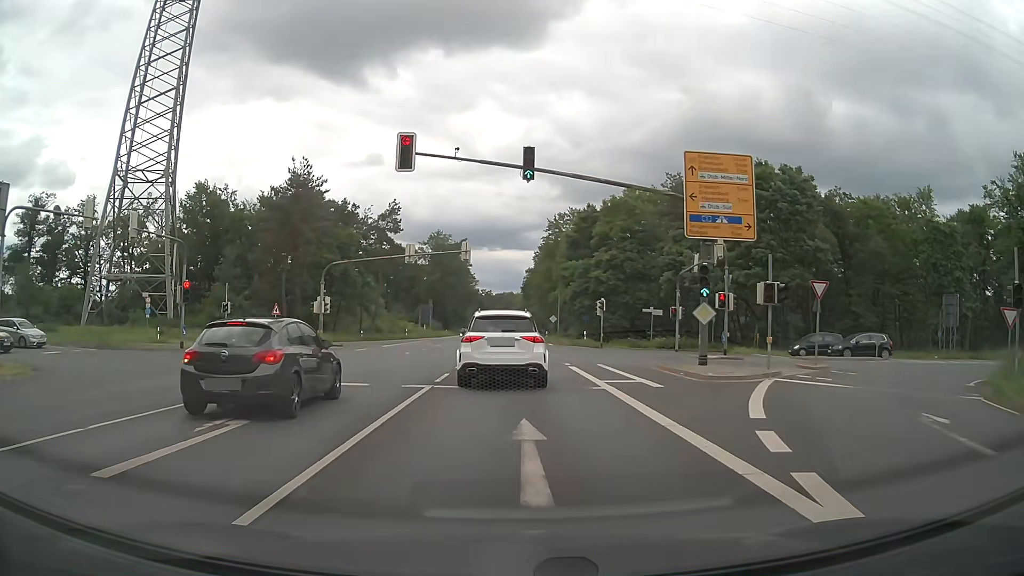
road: primary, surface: asphalt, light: Day
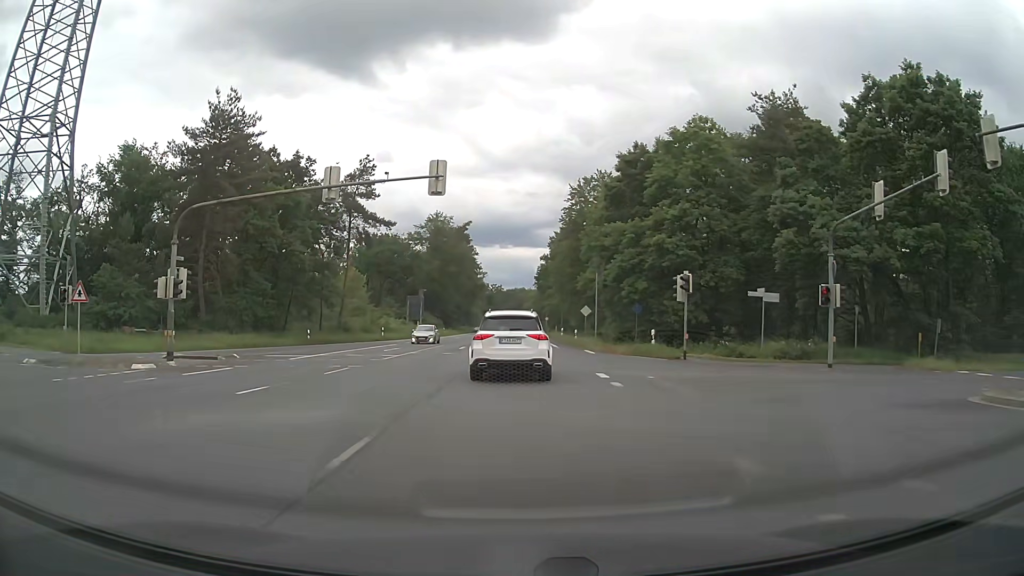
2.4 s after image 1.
(-0.2, +23.3) m; -1°
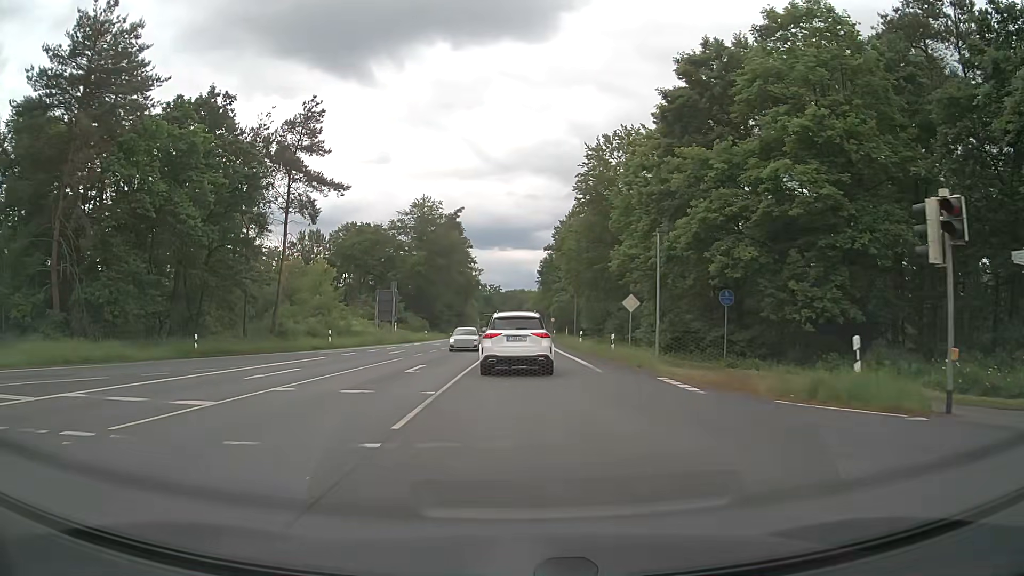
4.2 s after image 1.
(-0.1, +19.3) m; 0°
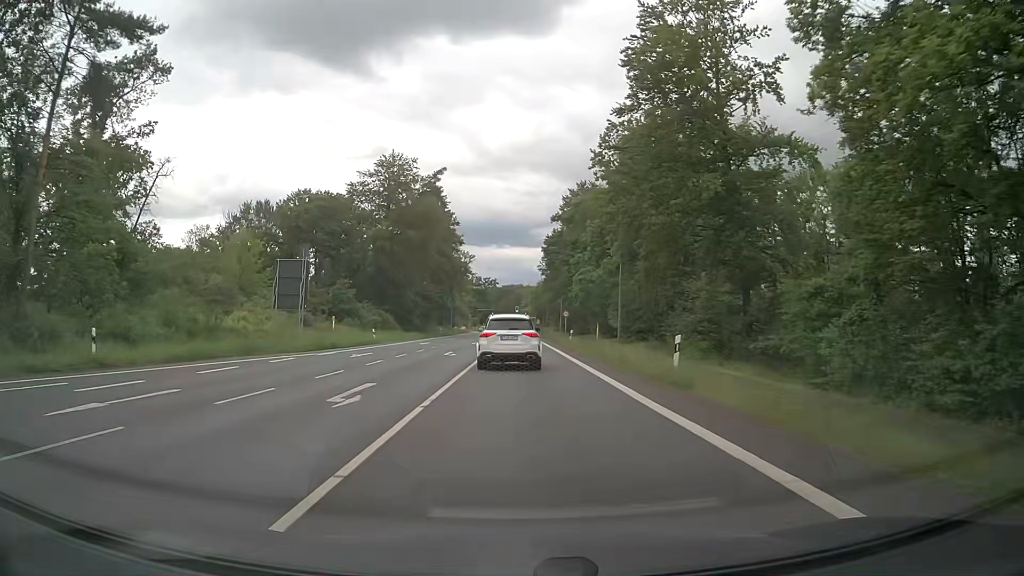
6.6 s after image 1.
(-0.1, +28.7) m; 0°
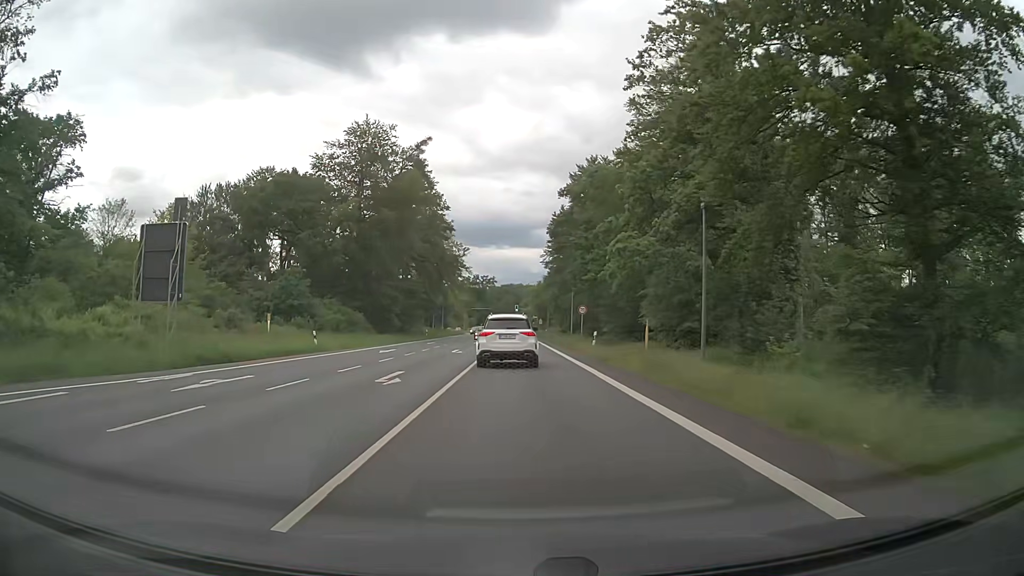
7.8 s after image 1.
(+0.1, +15.7) m; 0°
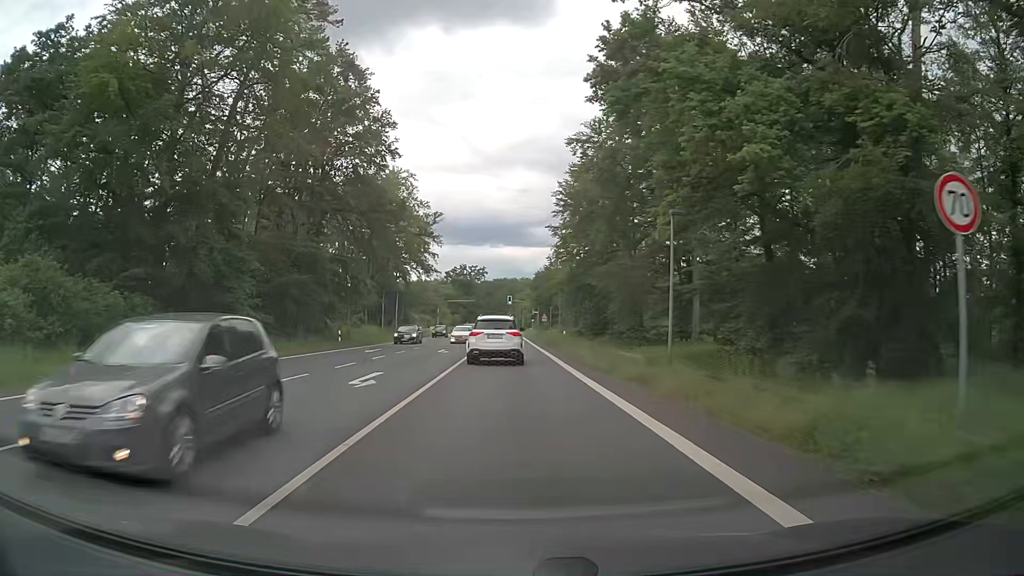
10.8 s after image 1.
(+0.2, +40.7) m; 0°
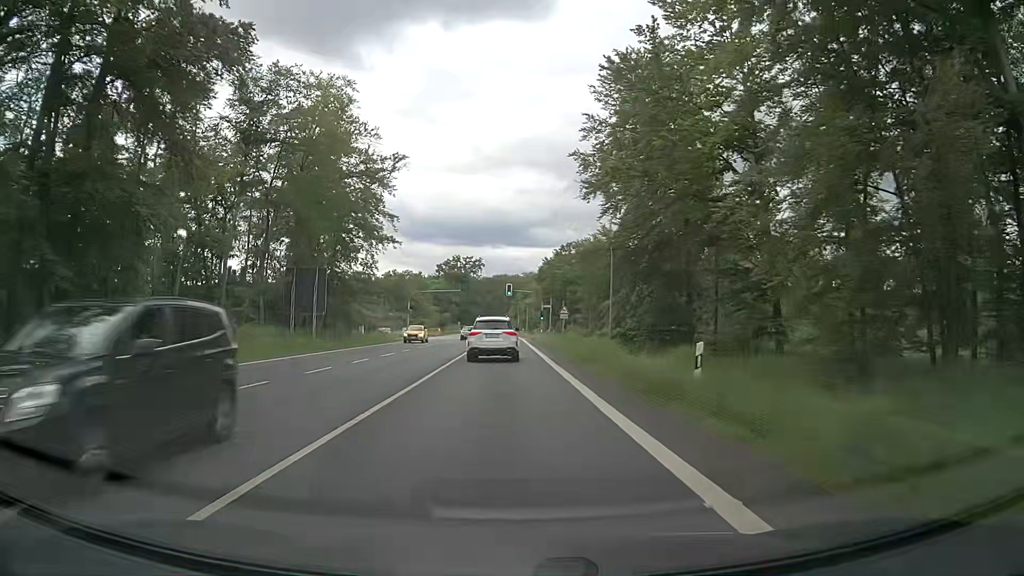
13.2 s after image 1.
(0.0, +32.8) m; 0°
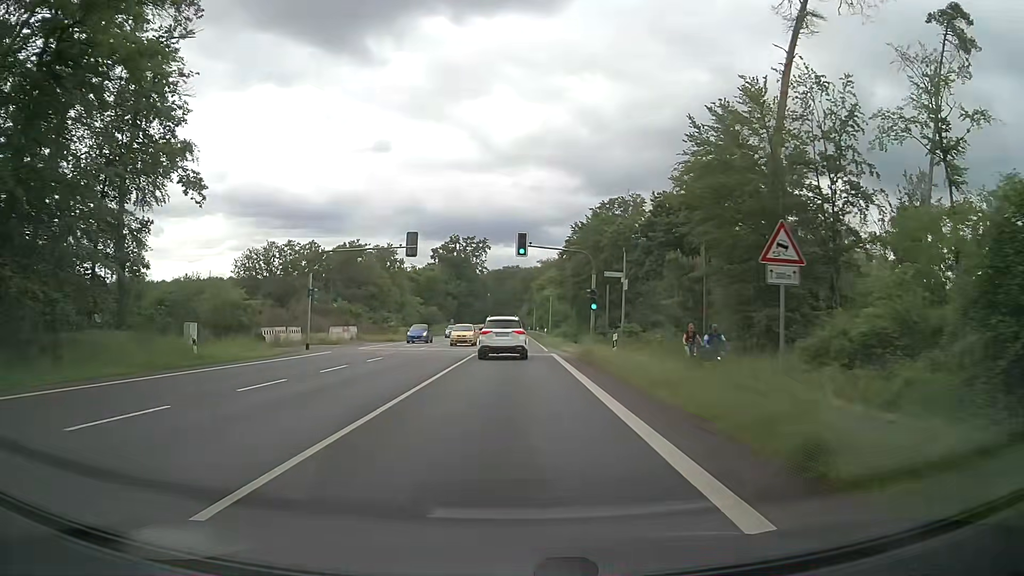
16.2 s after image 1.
(-0.3, +42.6) m; 0°
(0, +10) (0, +20) (0, +30) (0, +40) (0, +50) (0, +60) (-1, +70) (-1, +80) (-1, +90) (-1, +100) m
